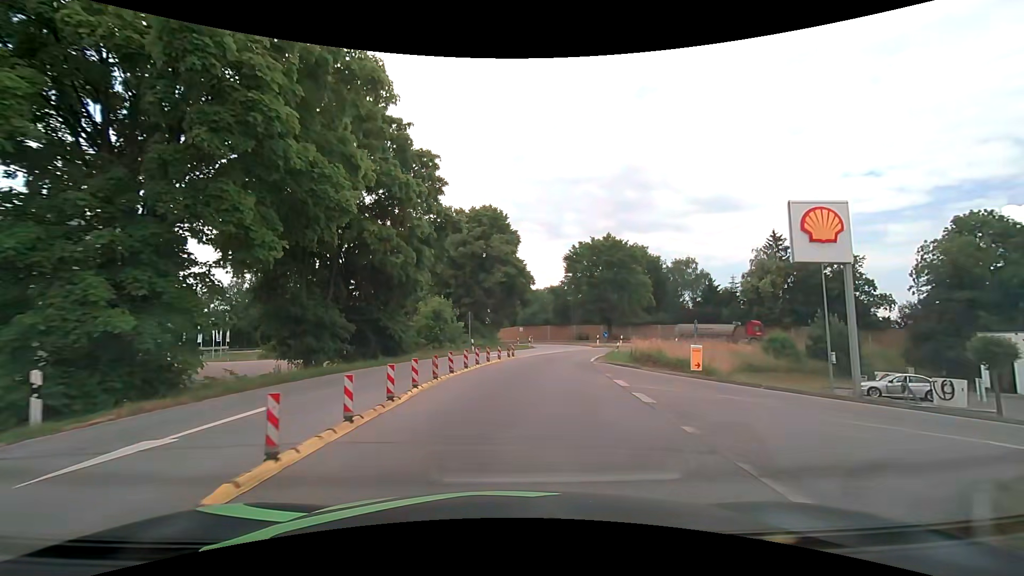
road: primary_link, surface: asphalt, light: Day
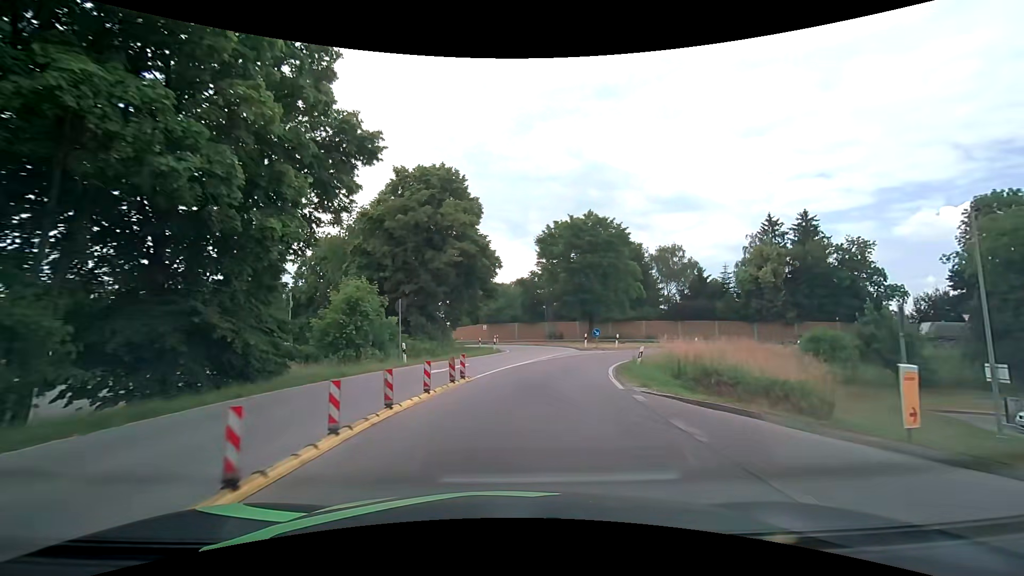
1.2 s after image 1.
(+0.5, +13.1) m; +4°
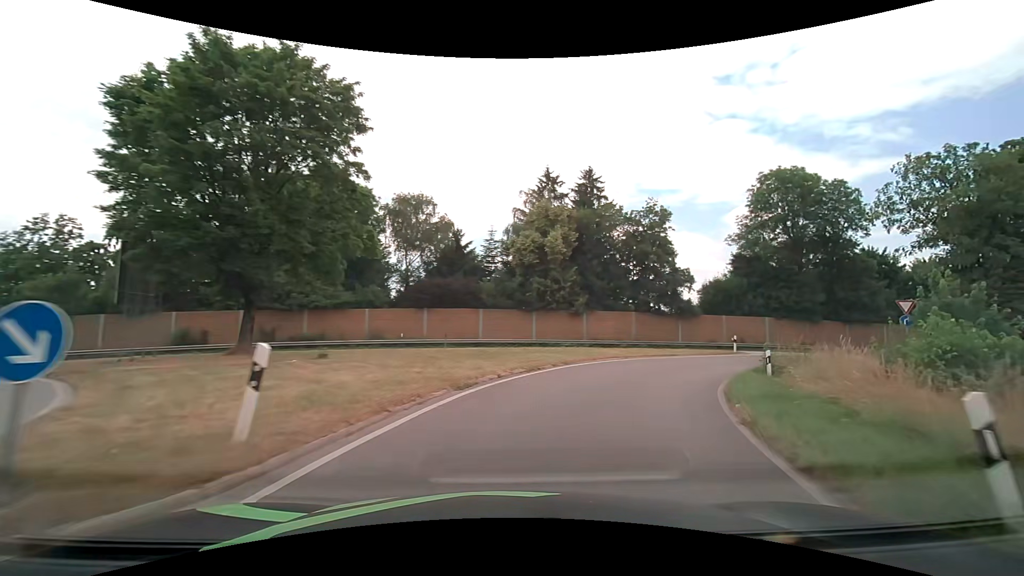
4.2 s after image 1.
(+6.4, +31.0) m; +31°
(+1, +10) (+5, +19) (+12, +27) (+20, +33) (+29, +37) (+38, +40) (+48, +43) (+57, +46) (+67, +48) (+77, +51) m
